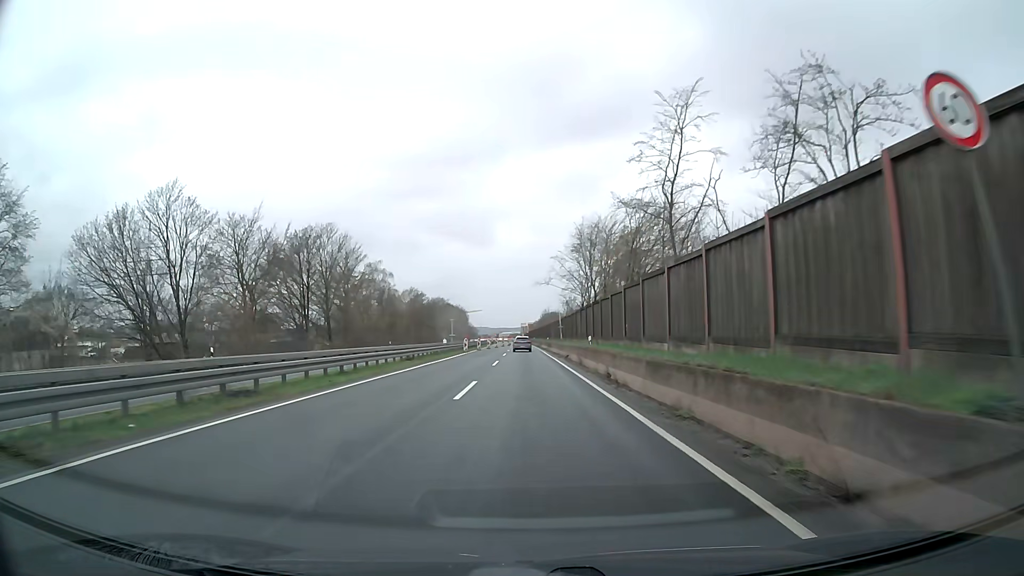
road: trunk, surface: asphalt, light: Day
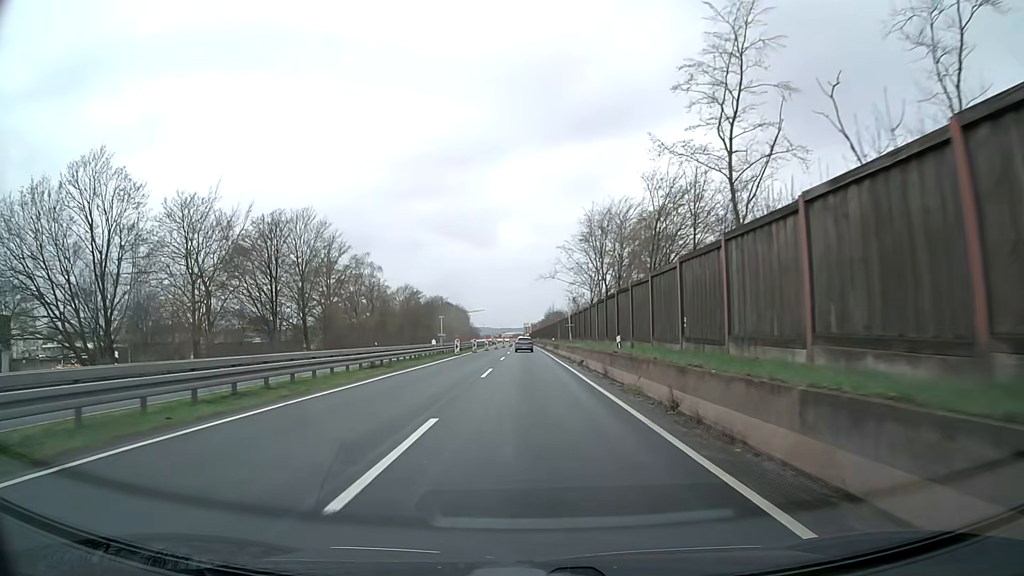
(0.0, +9.5) m; 0°
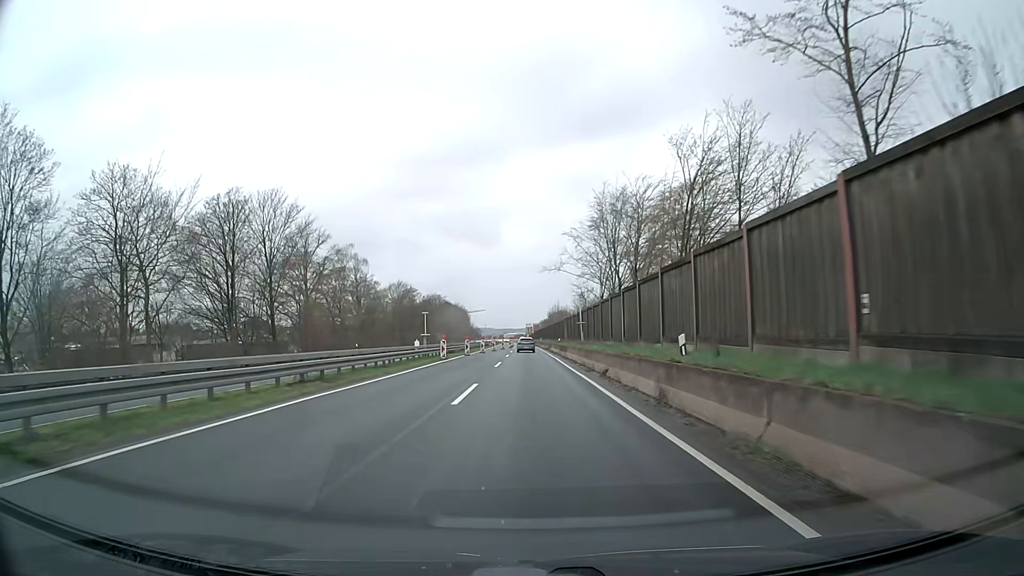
(0.0, +9.4) m; 0°
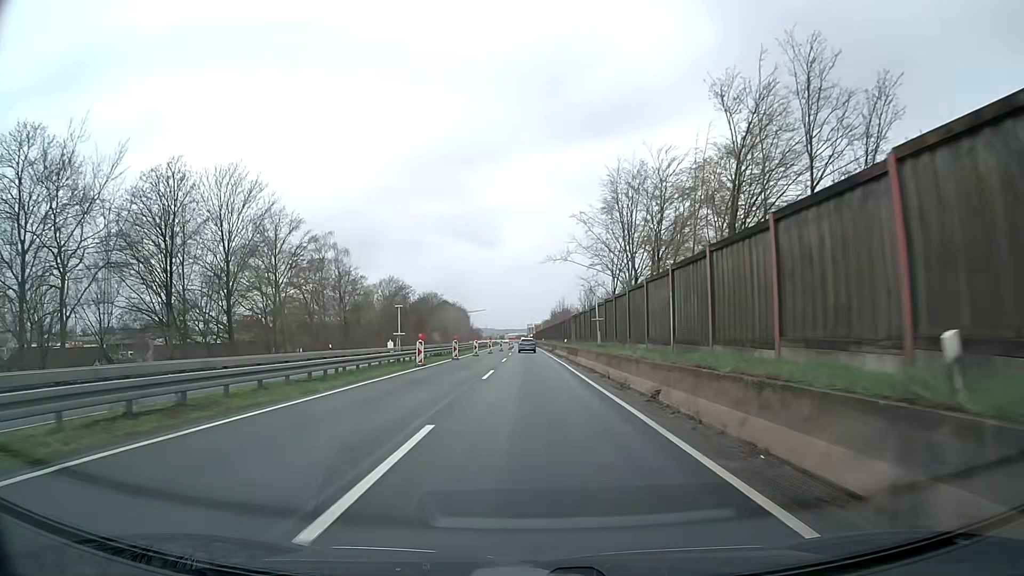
(0.0, +9.3) m; 0°
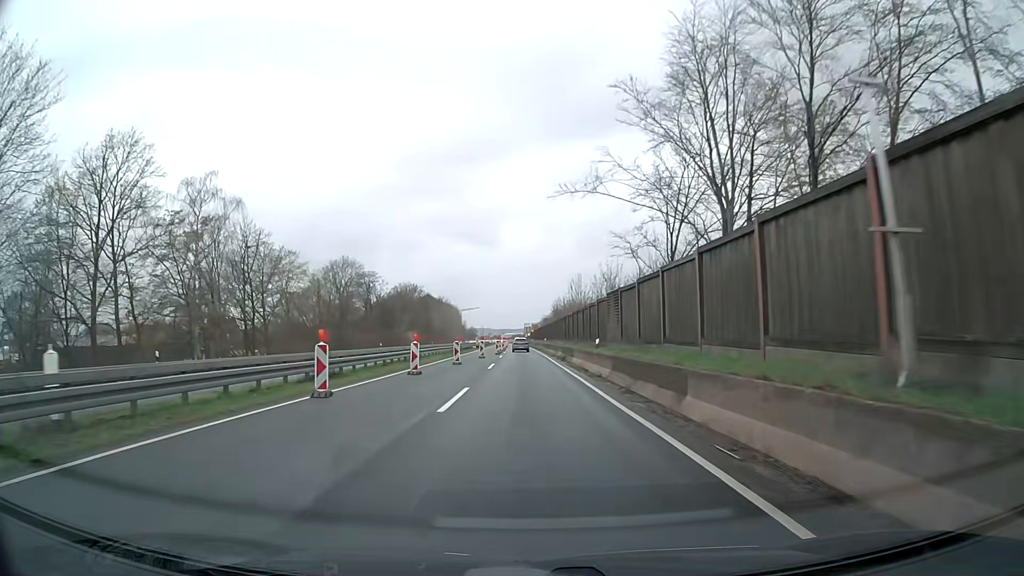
(+0.1, +27.8) m; 0°
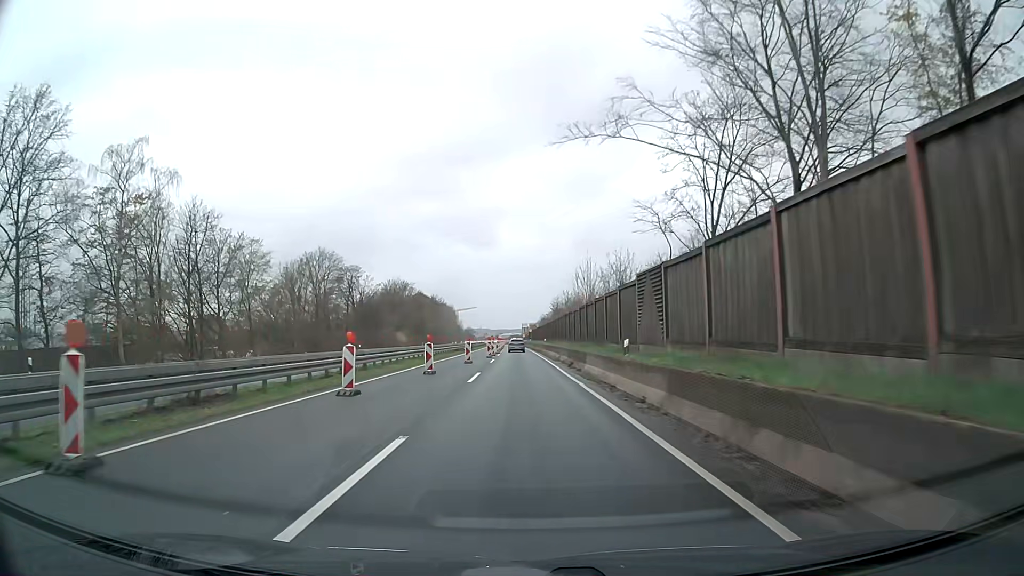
(0.0, +9.2) m; 0°
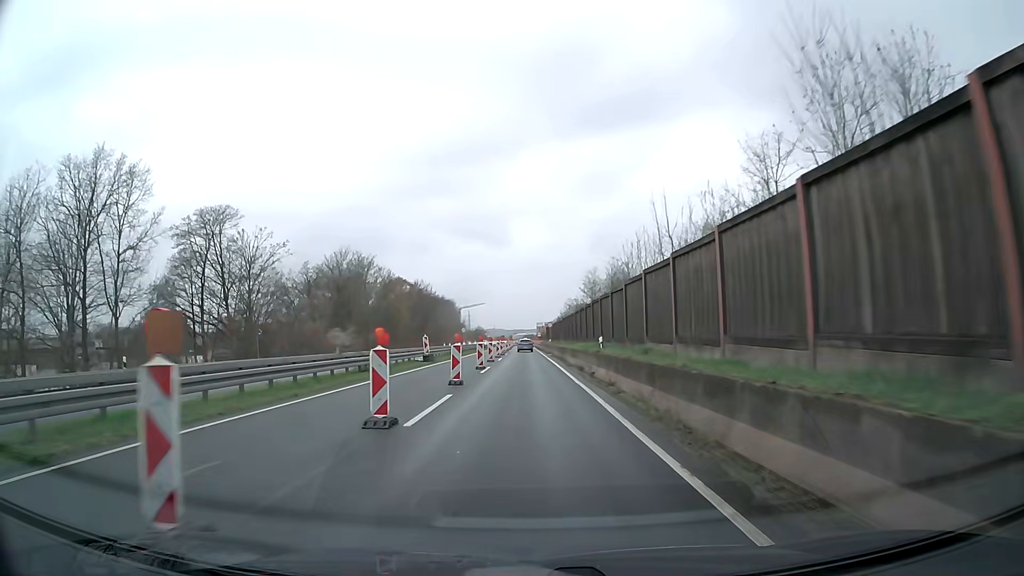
(-0.4, +45.9) m; -1°
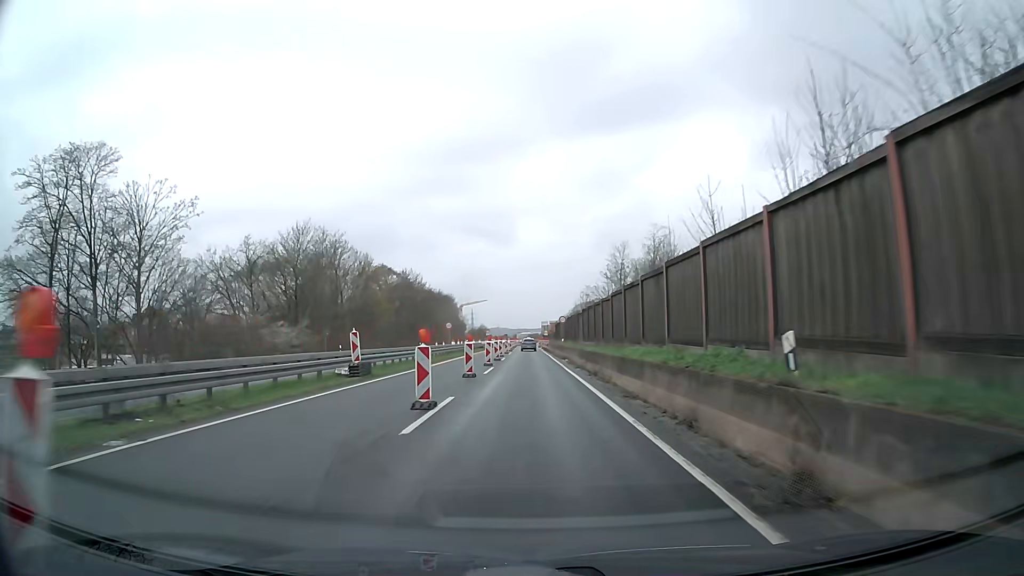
(-0.1, +18.3) m; -1°
(0, +10) (0, +20) (0, +30) (0, +40) (0, +50) (0, +60) (0, +70) (0, +80) (0, +90) (0, +100) m
